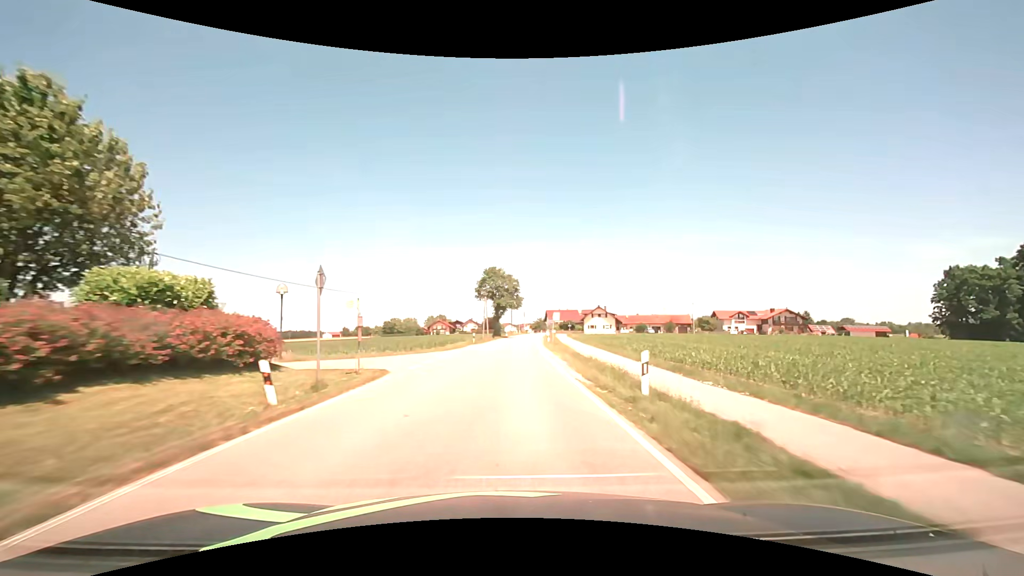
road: secondary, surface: asphalt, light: Day
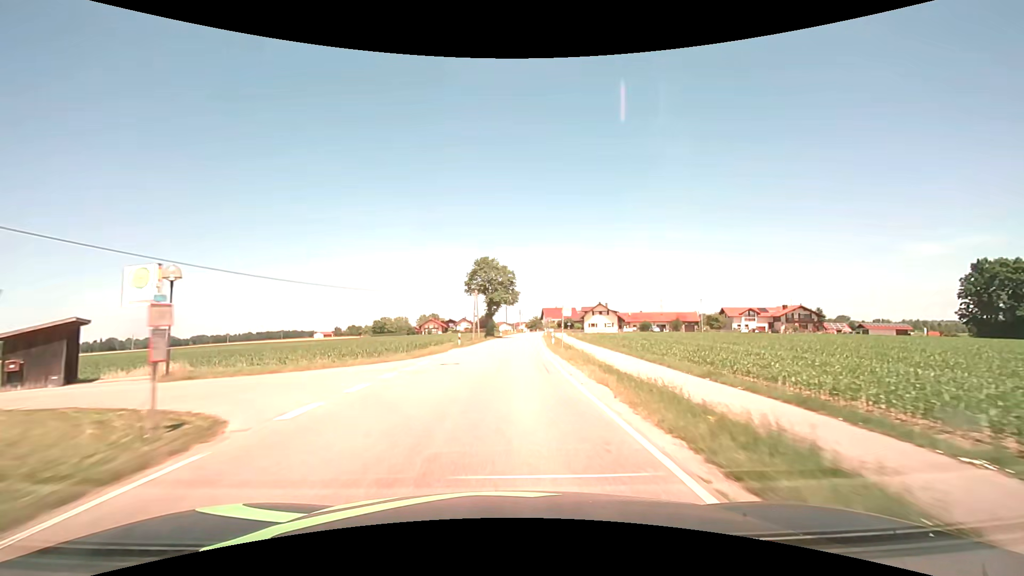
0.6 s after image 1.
(0.0, +9.3) m; +1°
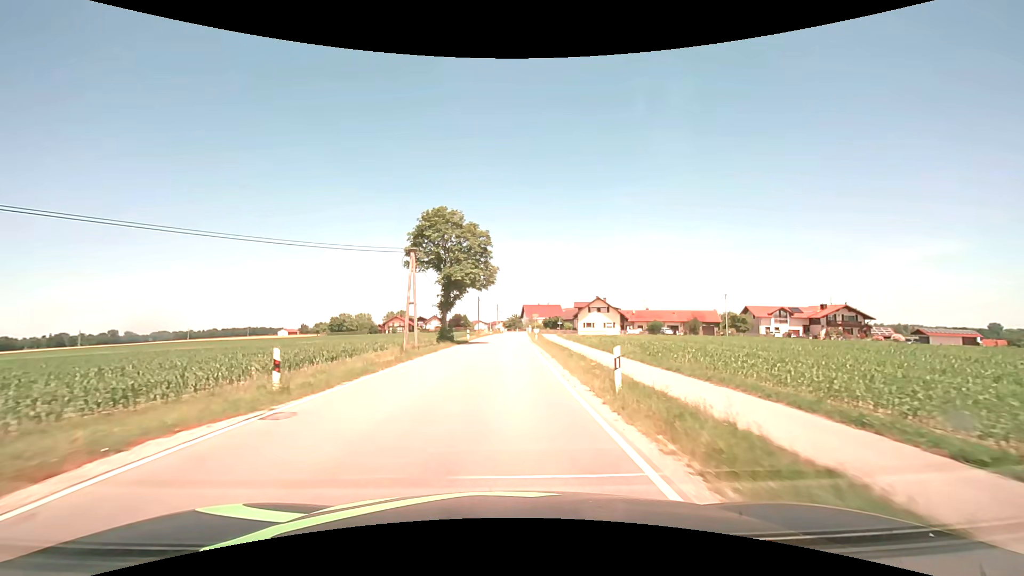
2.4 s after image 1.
(+0.5, +26.4) m; +2°
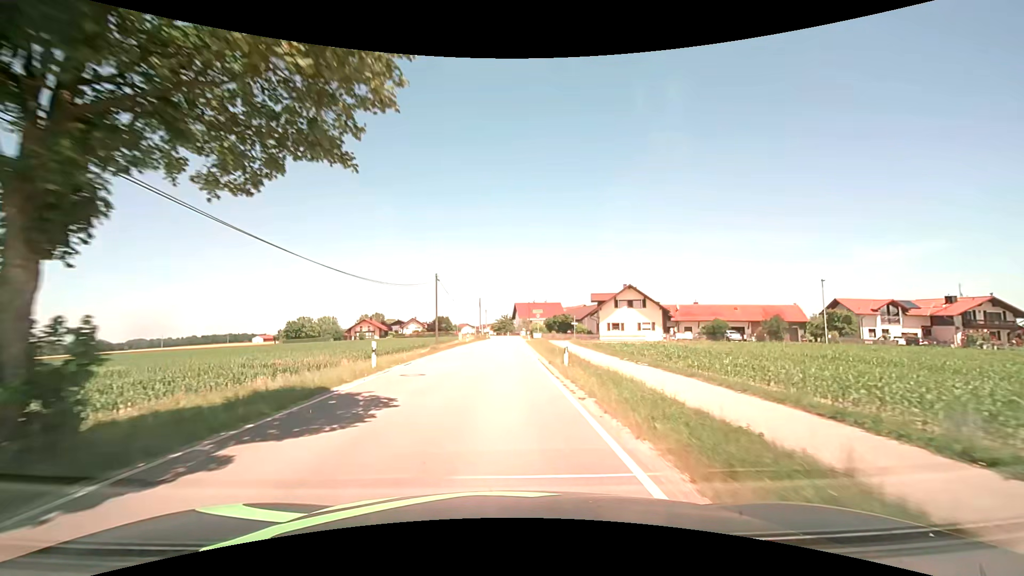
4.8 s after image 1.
(+0.5, +33.0) m; +1°
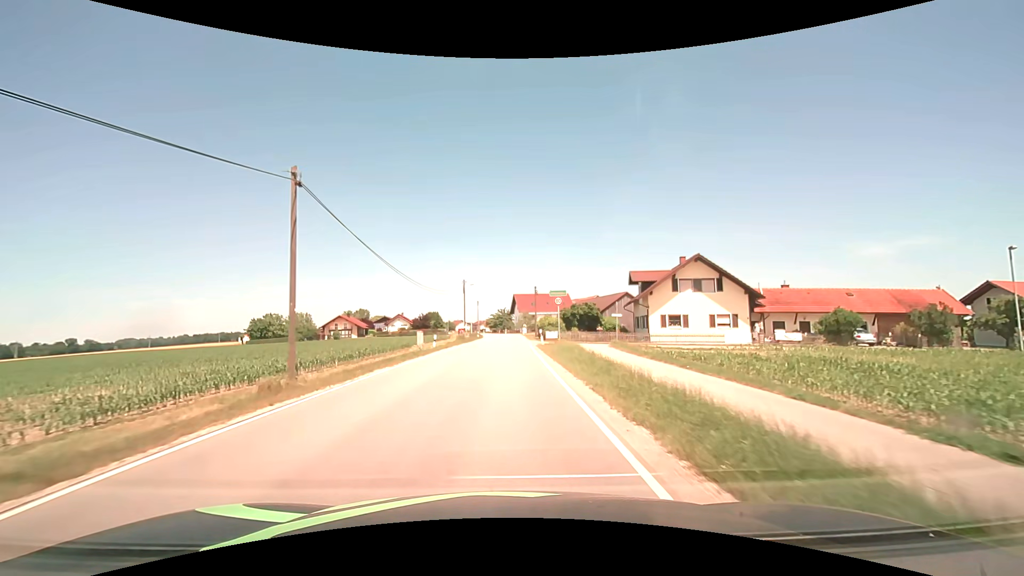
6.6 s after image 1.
(+0.1, +24.2) m; 0°
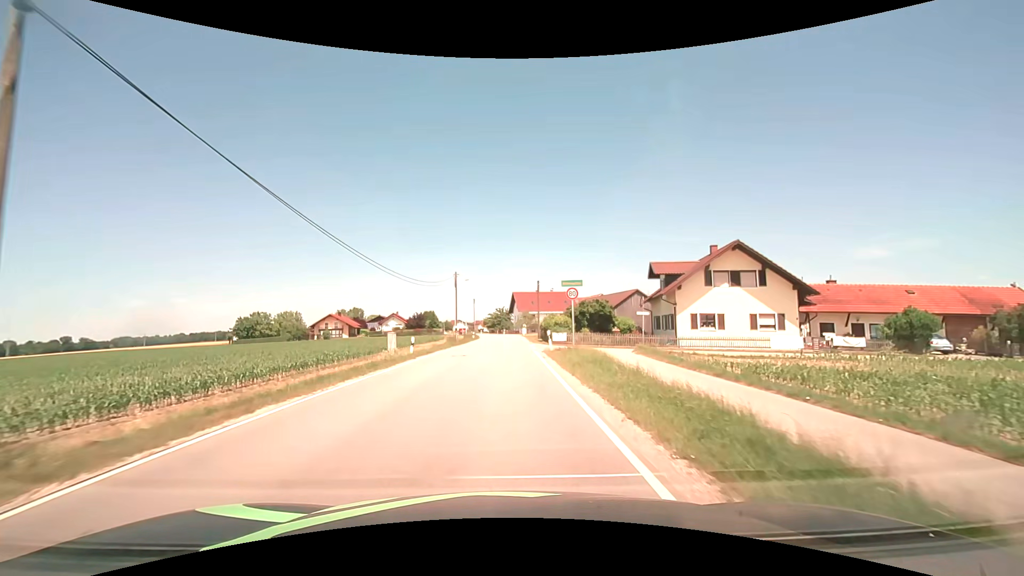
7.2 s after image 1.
(0.0, +7.1) m; 0°
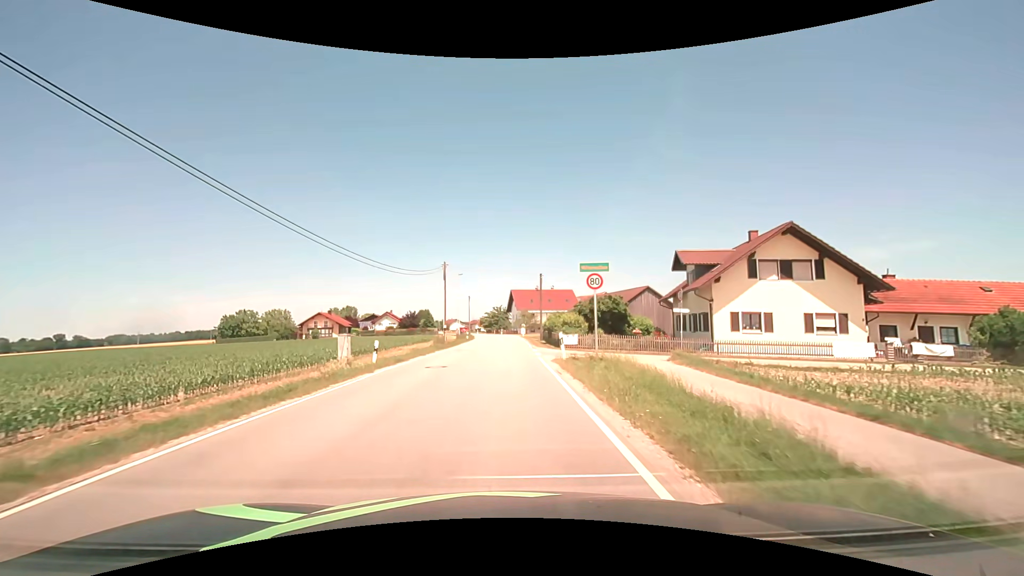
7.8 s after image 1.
(0.0, +6.5) m; 0°
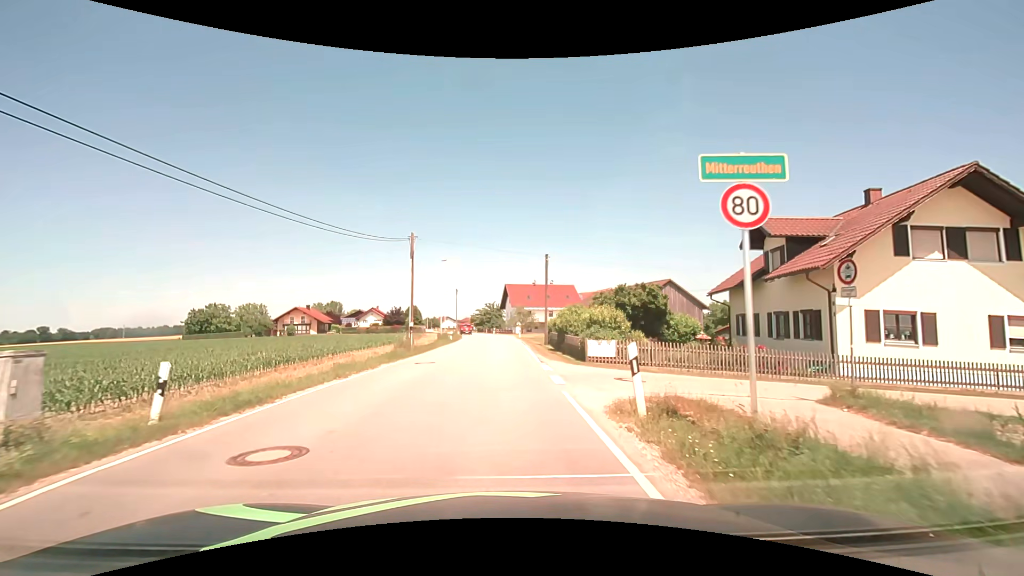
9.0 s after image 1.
(0.0, +10.9) m; 0°
(+1, +10) (0, +20) (-1, +30) (-1, +40) (-1, +50) (-1, +60) (-2, +70) (-3, +80) (-4, +89) (-6, +99) m
